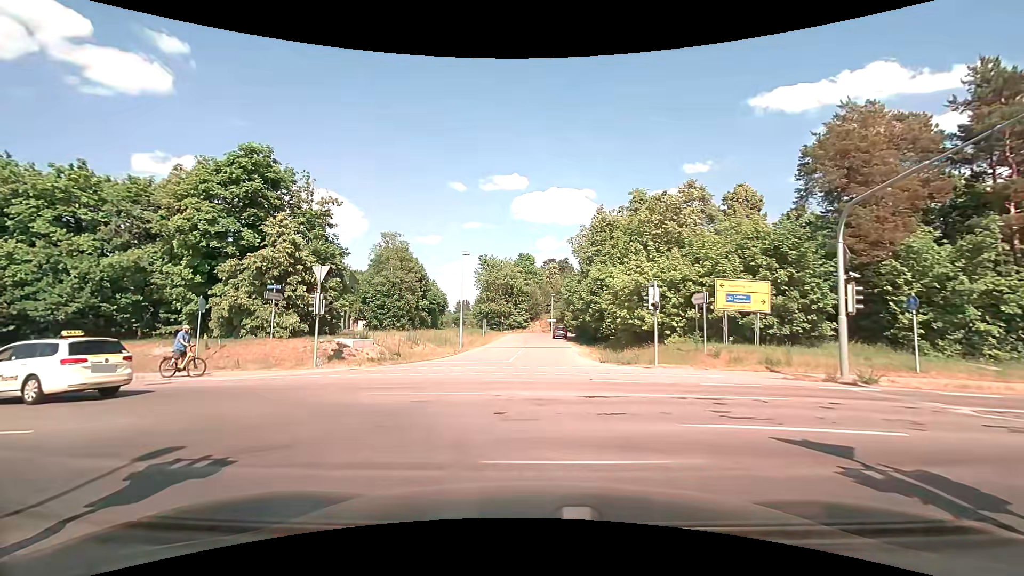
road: tertiary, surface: asphalt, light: Day
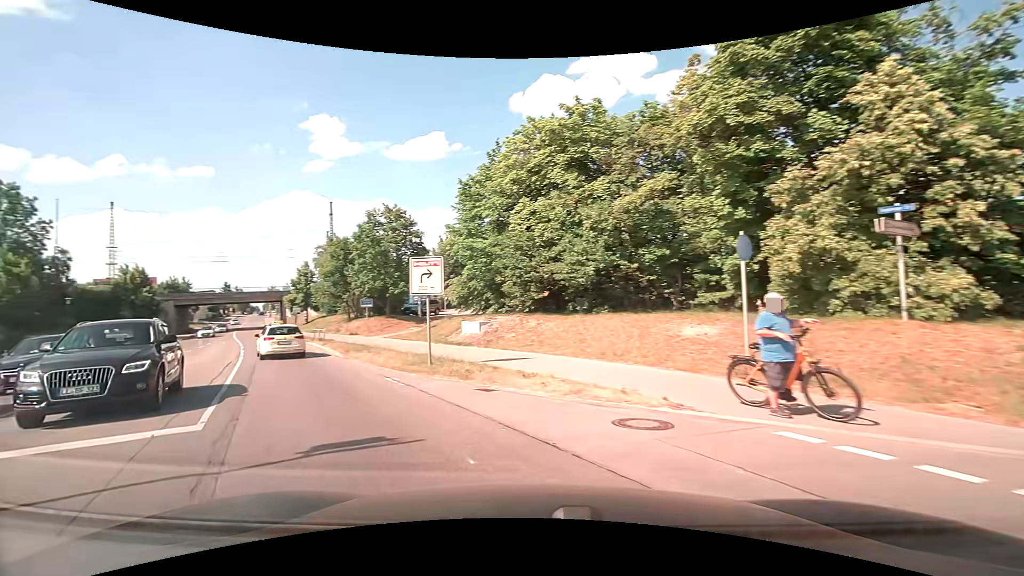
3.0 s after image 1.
(-5.8, +12.8) m; -59°
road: secondary
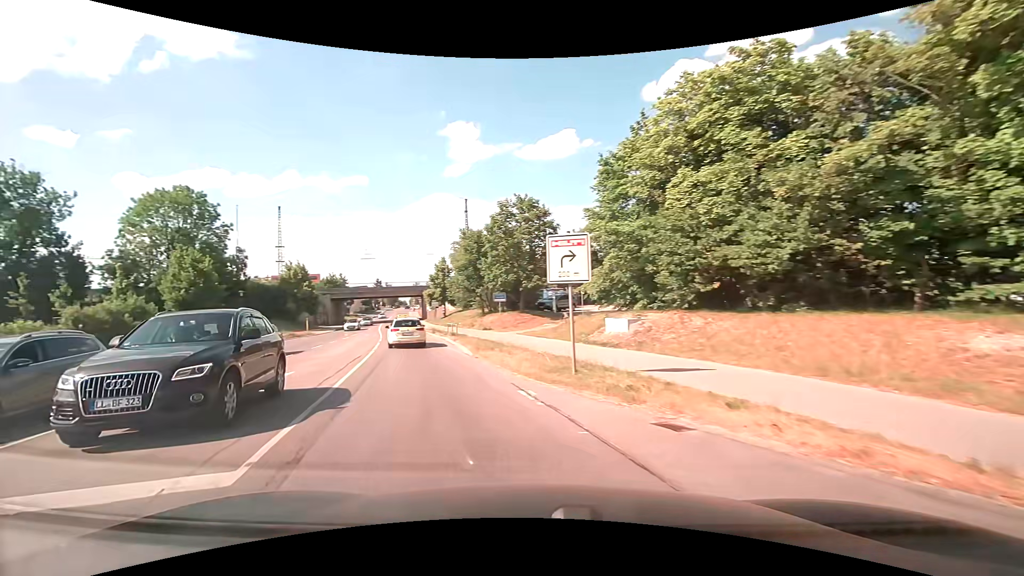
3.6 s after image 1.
(-0.5, +3.4) m; -15°
(-2, +10) (-4, +19) (-7, +29) (-10, +39) (-14, +48) (-17, +58) (-20, +67) (-23, +77) (-26, +86) (-28, +96) m
